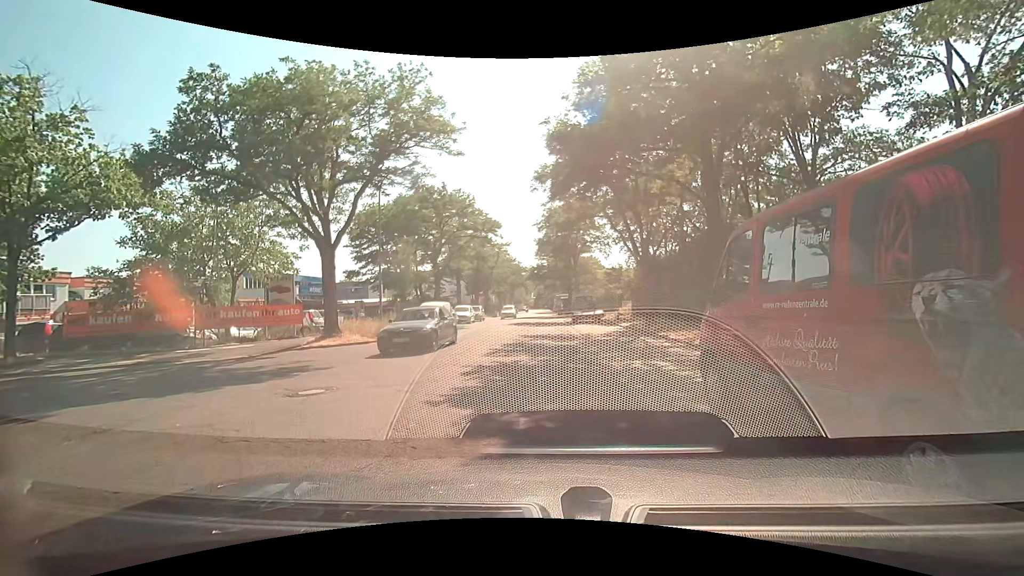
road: residential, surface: asphalt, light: Day
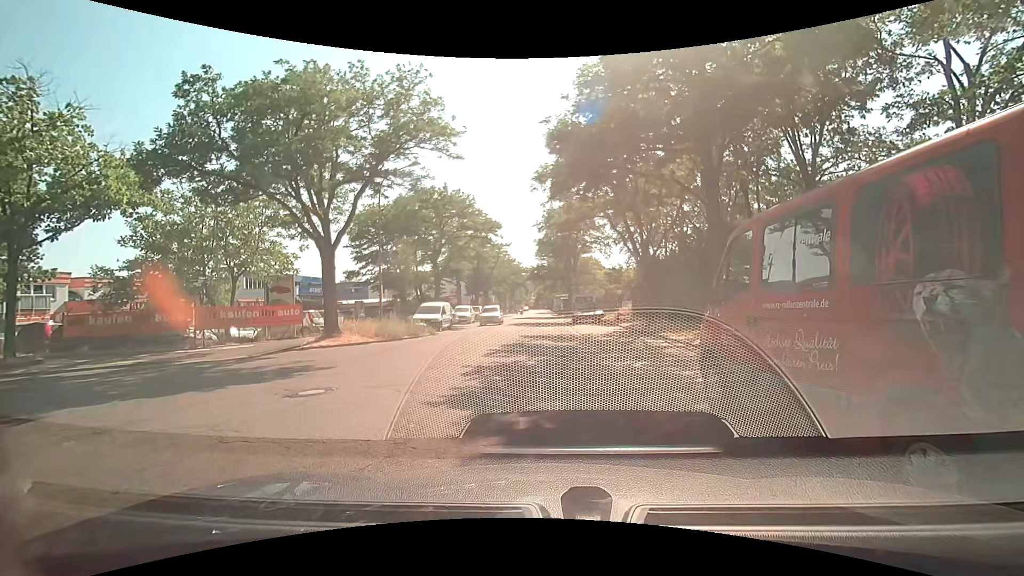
(0.0, 0.0) m; 0°
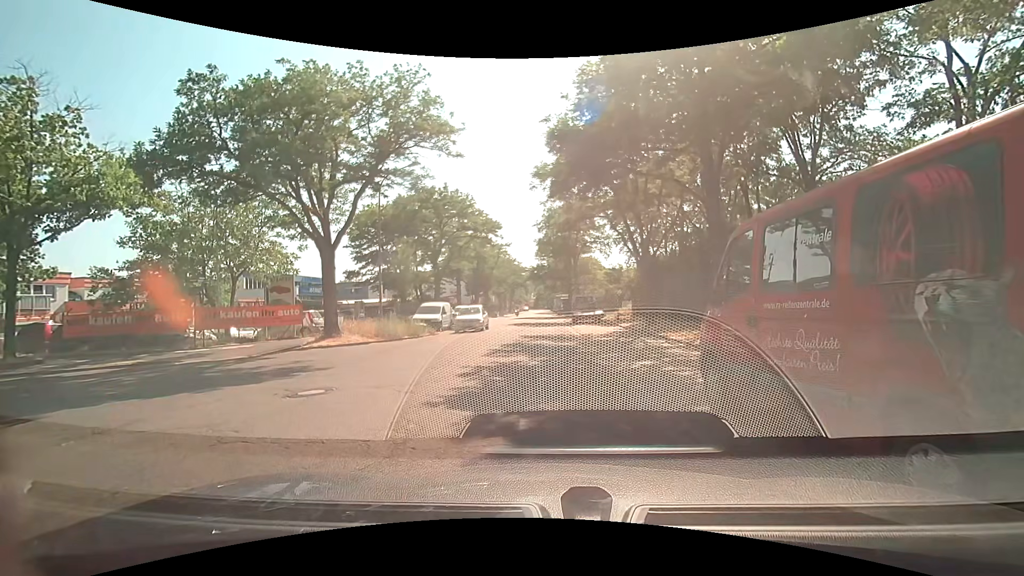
(0.0, 0.0) m; 0°
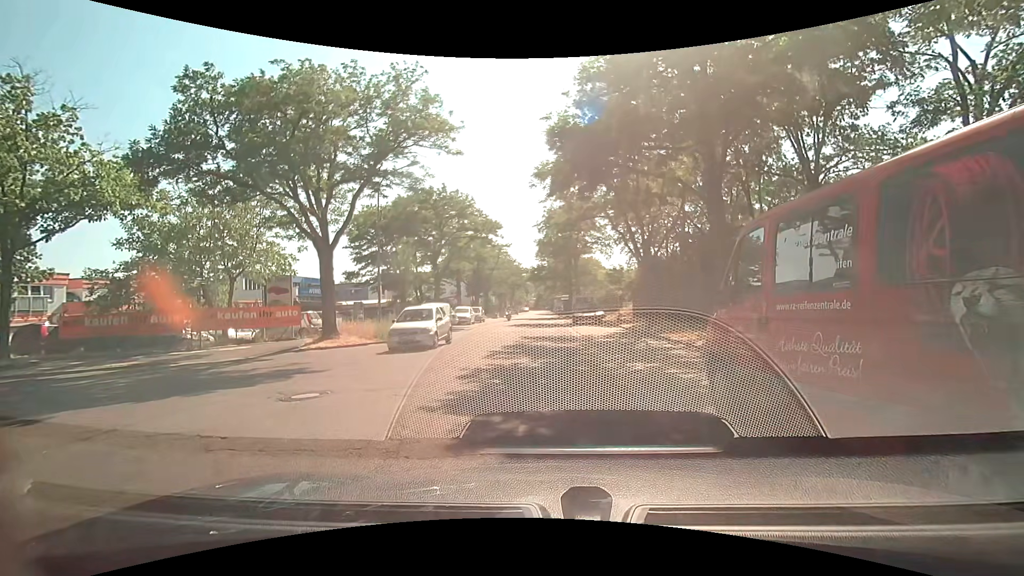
(0.0, +0.2) m; 0°
